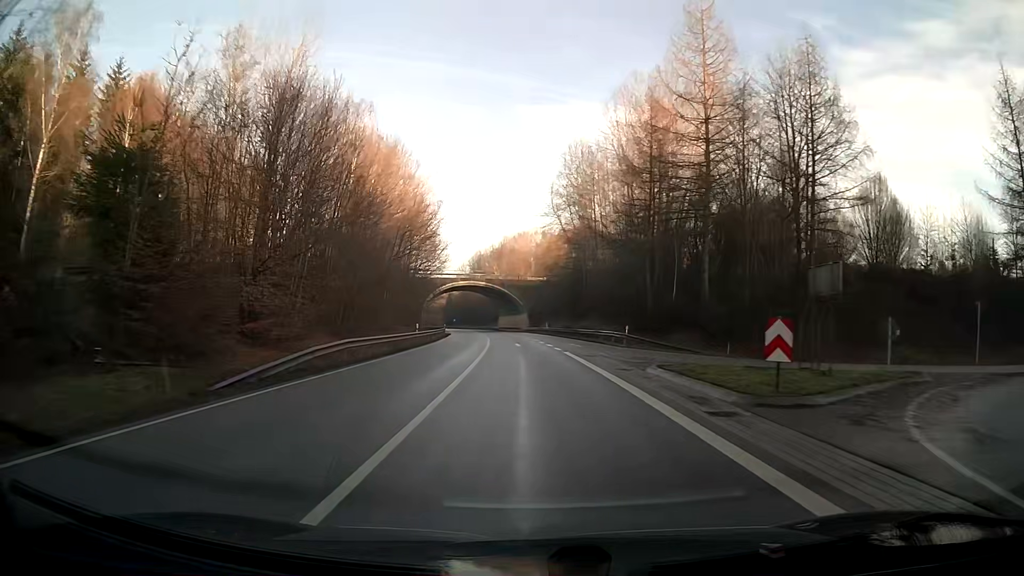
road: primary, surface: asphalt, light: Day
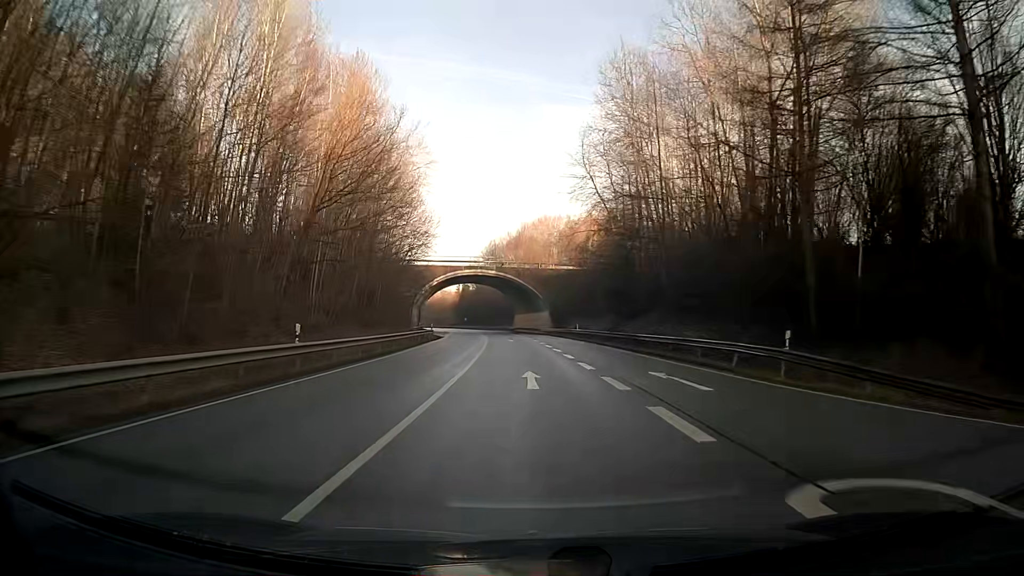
(-0.4, +25.1) m; -2°
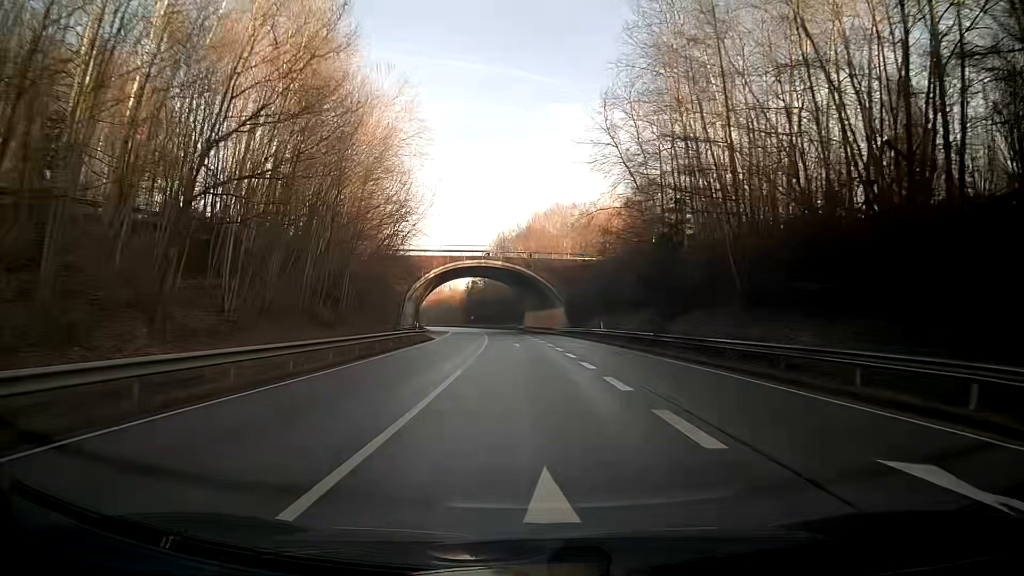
(-0.1, +12.6) m; -1°
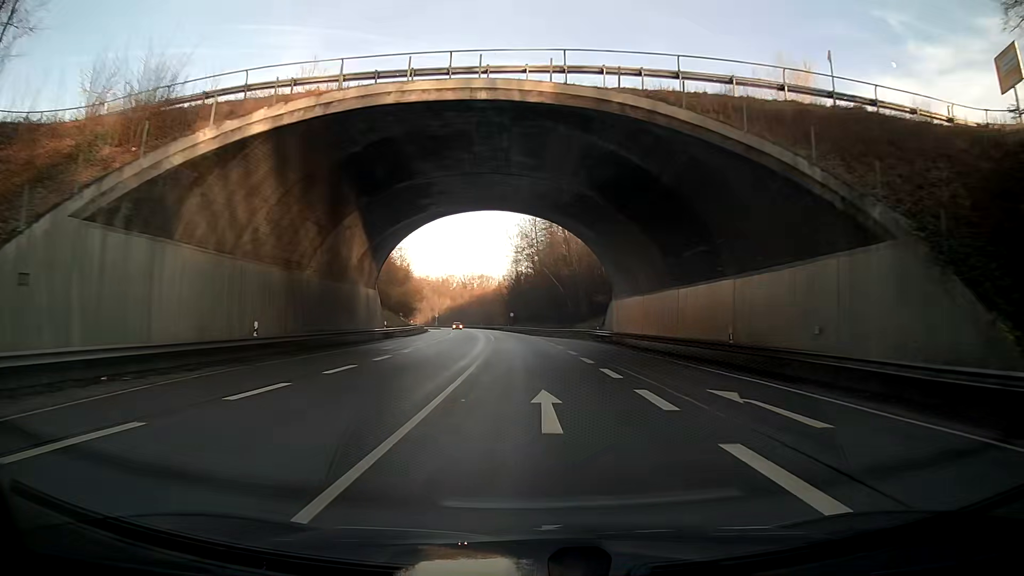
(-3.1, +62.7) m; -5°
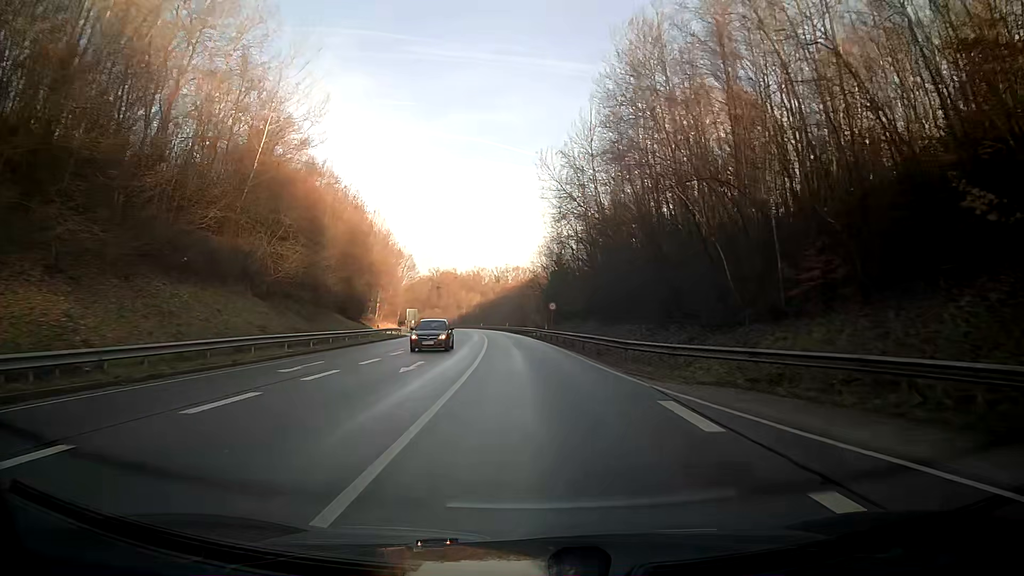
(-1.1, +50.2) m; -3°
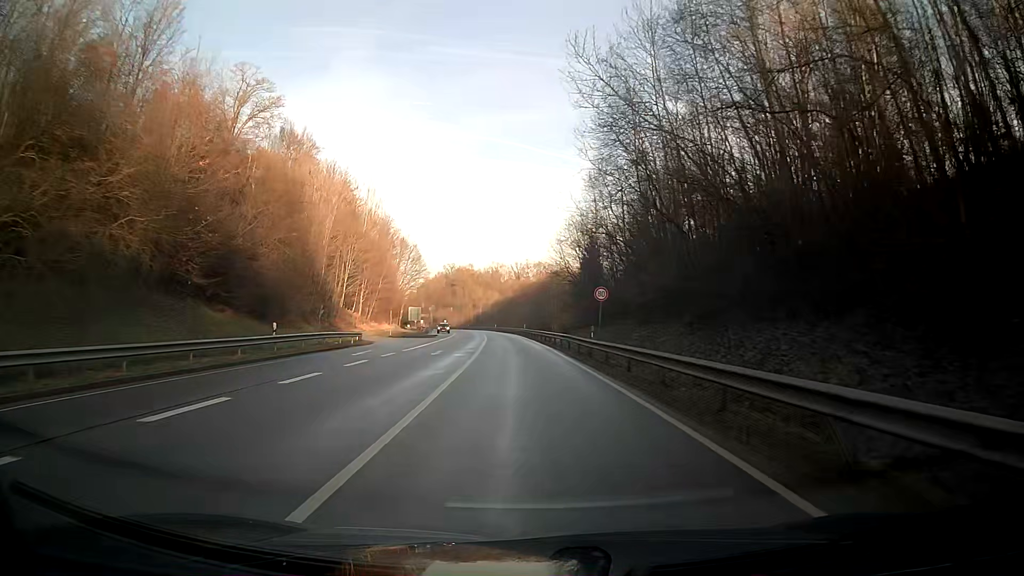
(-0.5, +25.1) m; -2°
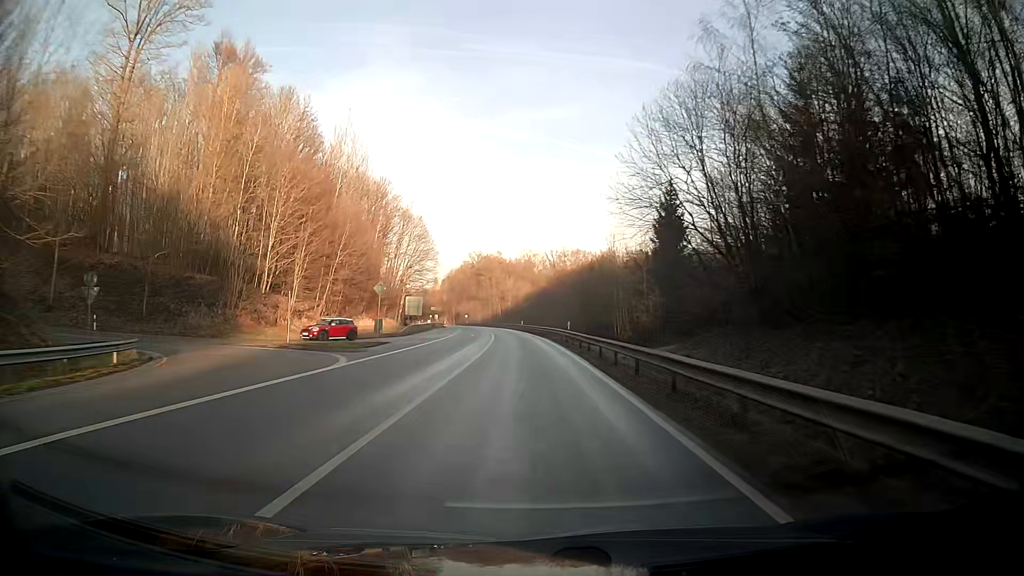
(-1.1, +37.7) m; -3°
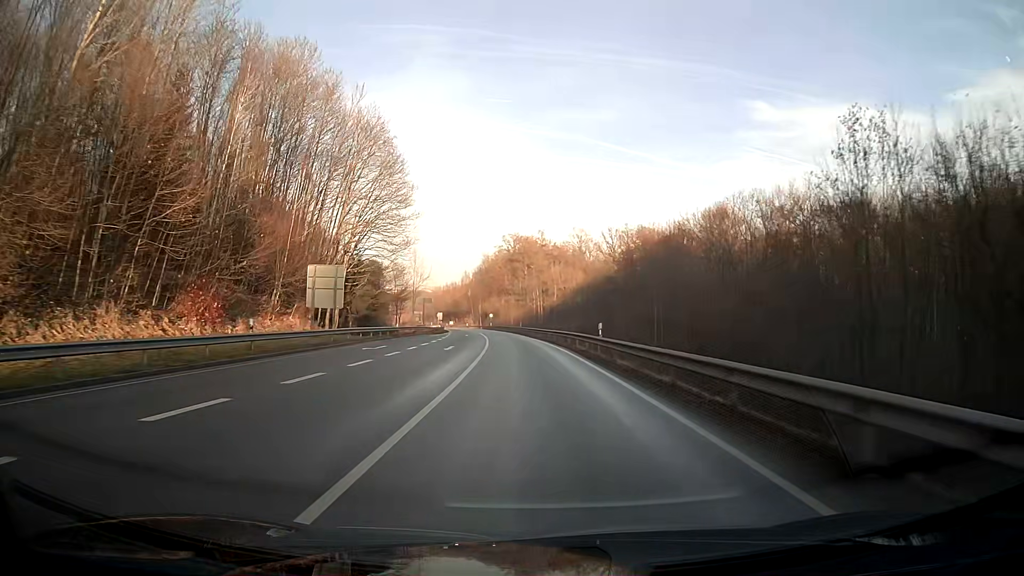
(-2.0, +62.8) m; -3°
